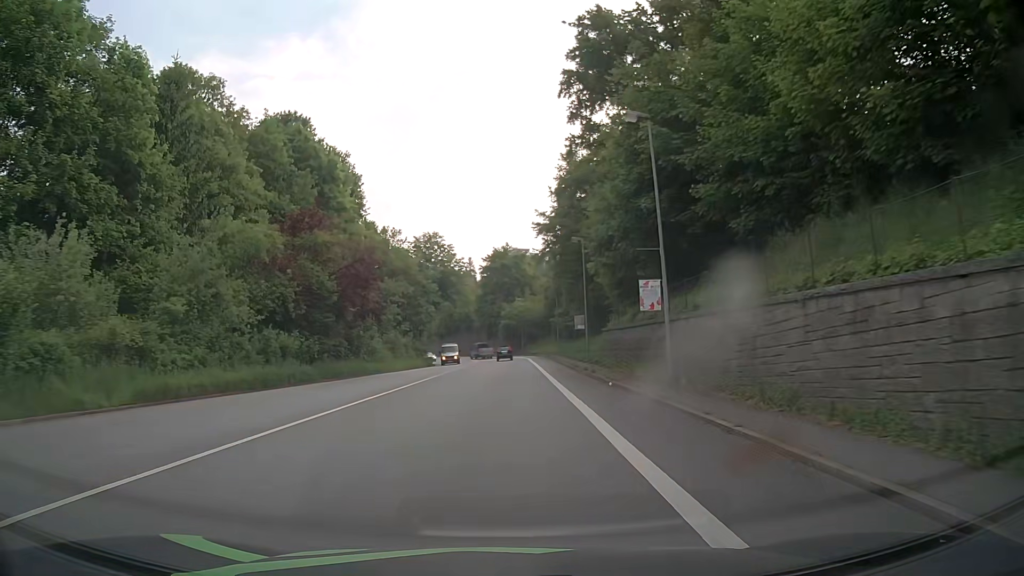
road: primary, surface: asphalt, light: Day
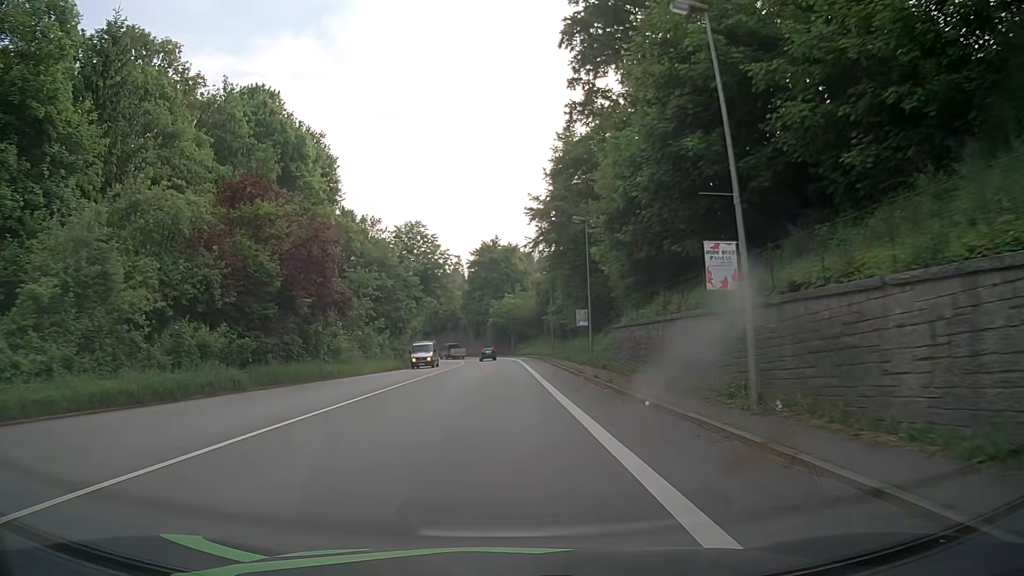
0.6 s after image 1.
(+0.1, +7.5) m; +1°
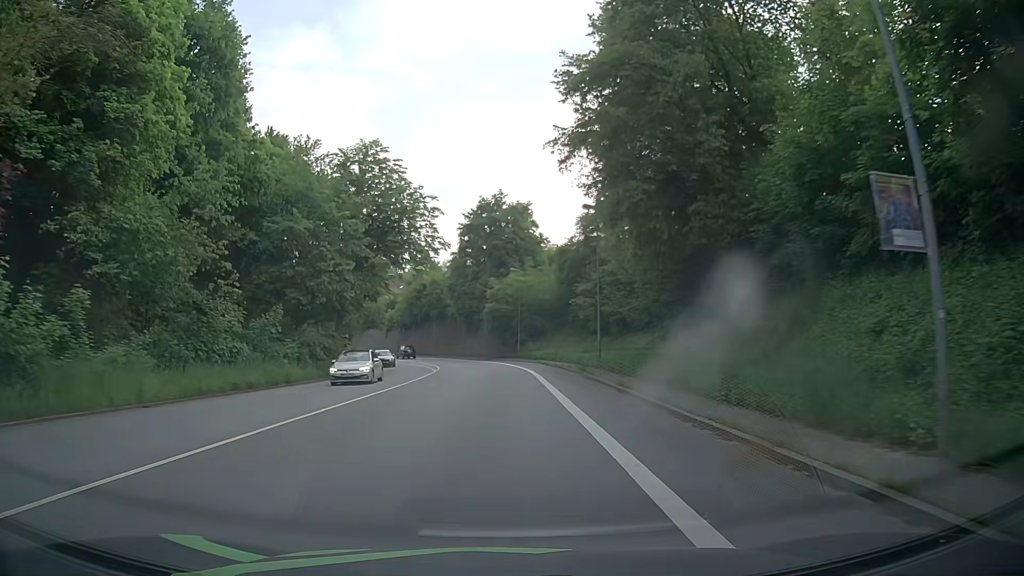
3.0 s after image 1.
(+0.1, +30.5) m; 0°
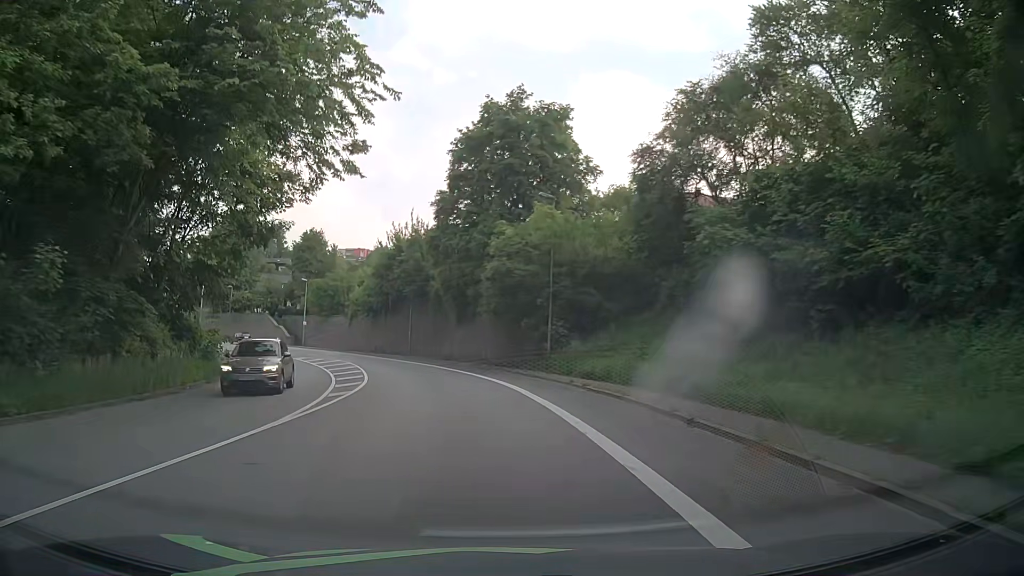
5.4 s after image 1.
(0.0, +30.9) m; -1°
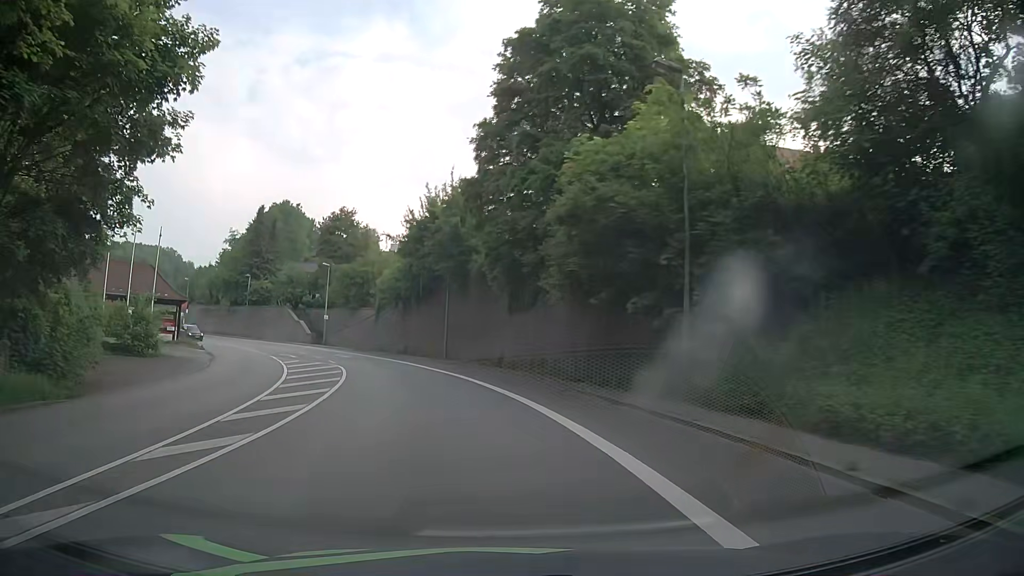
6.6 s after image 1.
(-0.5, +15.5) m; -5°
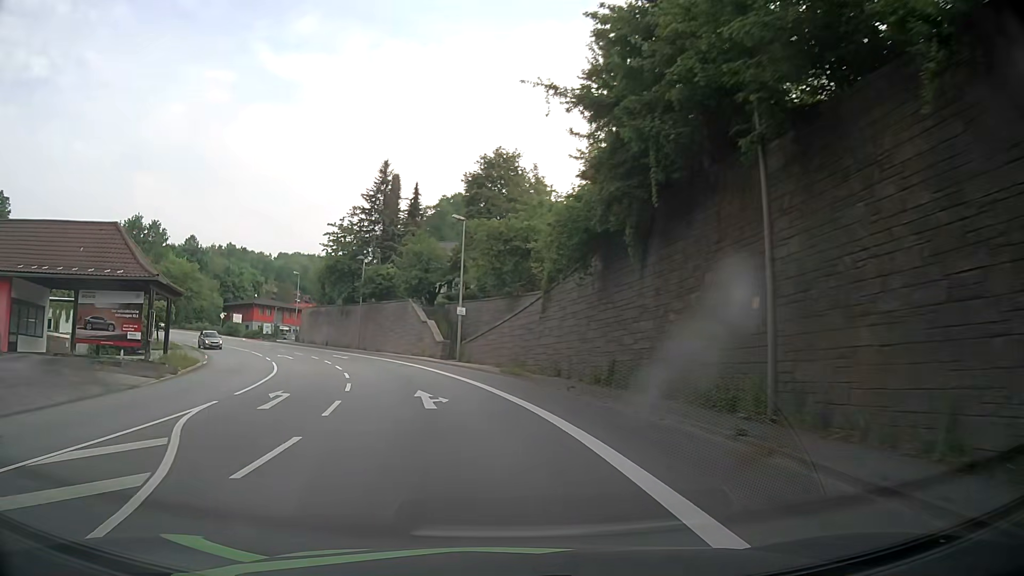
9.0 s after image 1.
(-3.8, +30.6) m; -16°
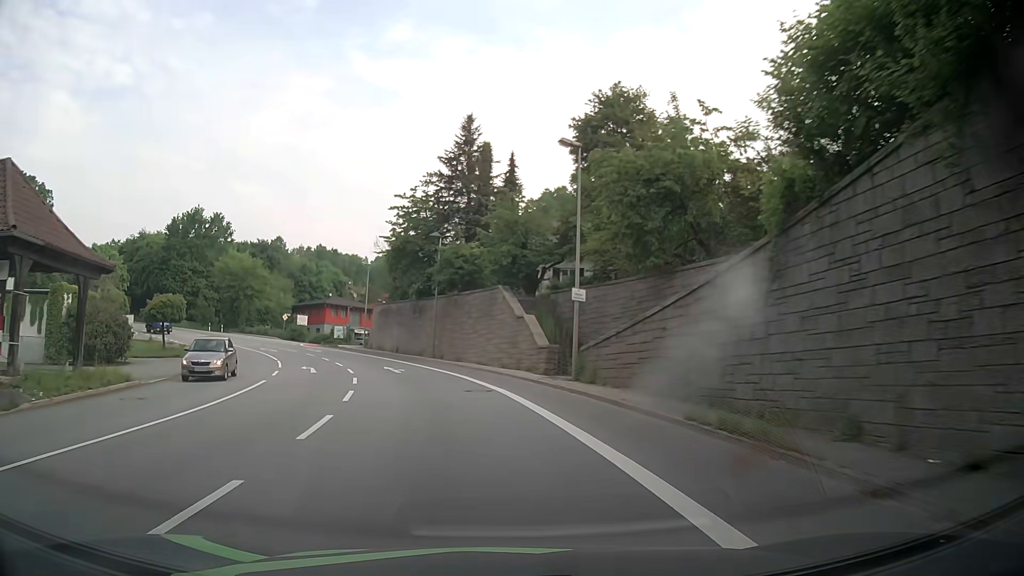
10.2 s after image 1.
(-1.4, +15.4) m; -9°
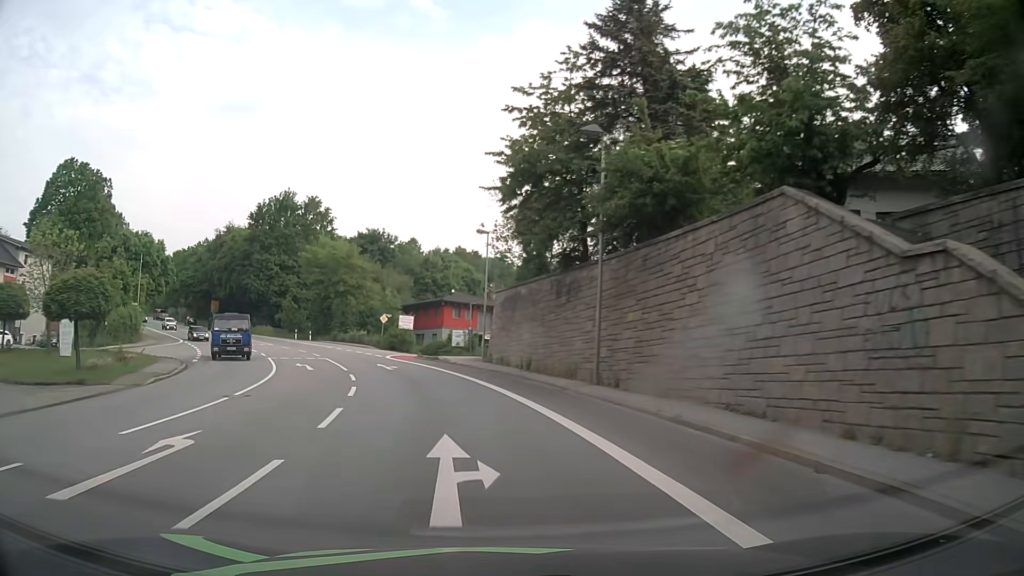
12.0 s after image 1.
(-2.8, +23.1) m; -14°
(0, +10) (-2, +20) (-4, +30) (-8, +39) (-12, +48) (-16, +57) (-22, +65) (-28, +73) (-34, +81) (-40, +89) m
